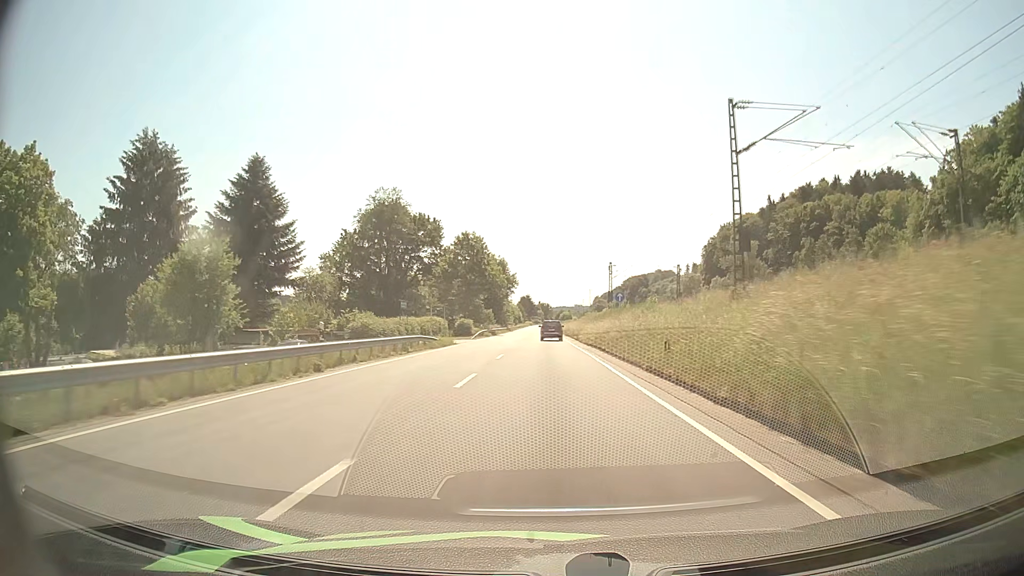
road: primary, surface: asphalt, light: Day
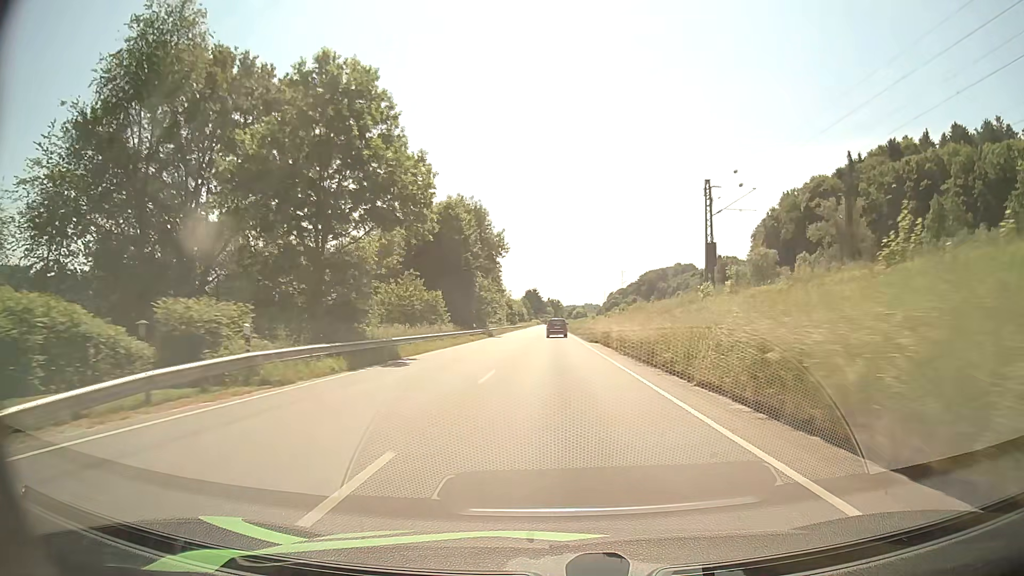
(-0.7, +60.5) m; -1°
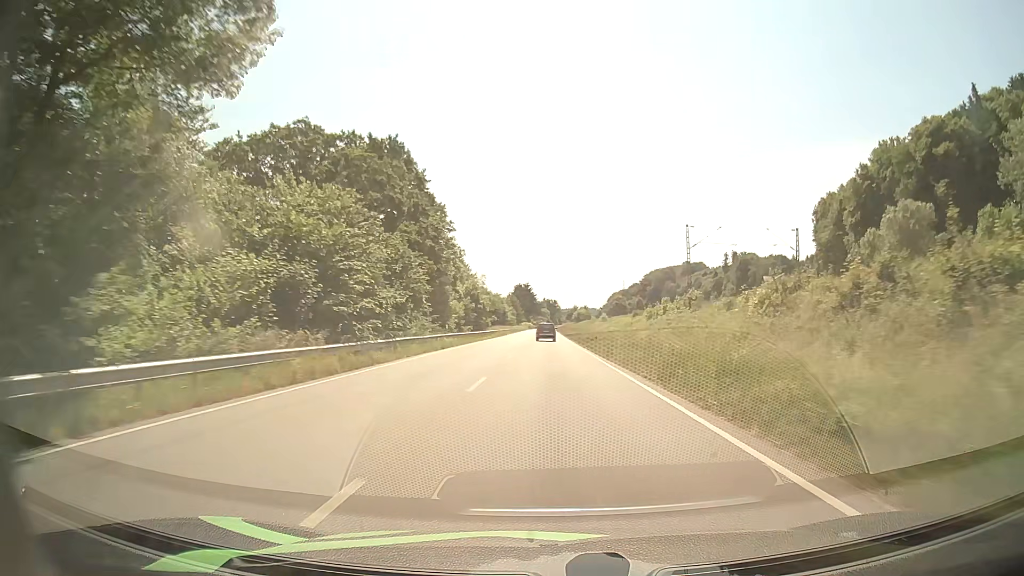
(+0.2, +62.7) m; 0°
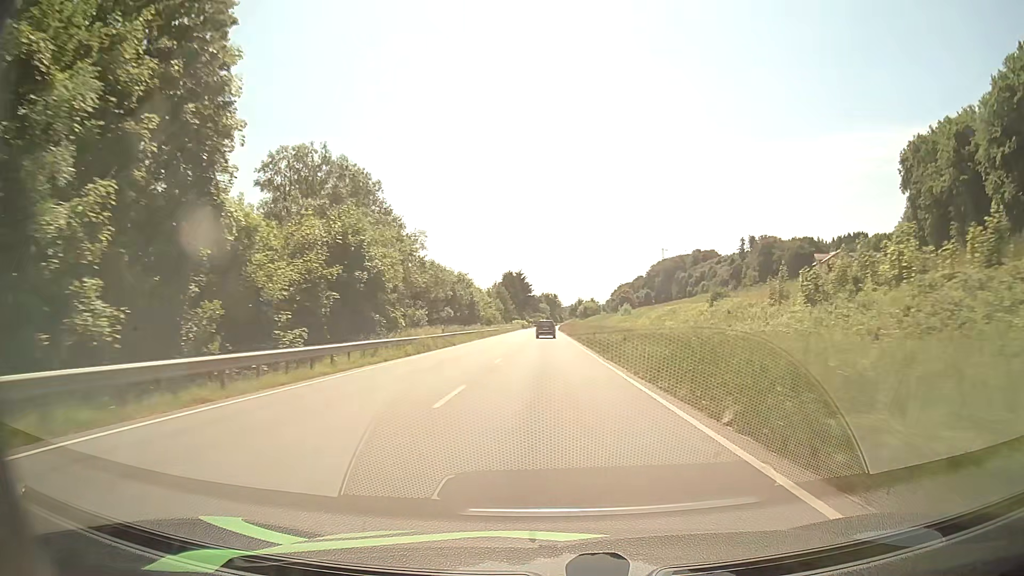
(+0.1, +52.1) m; 0°
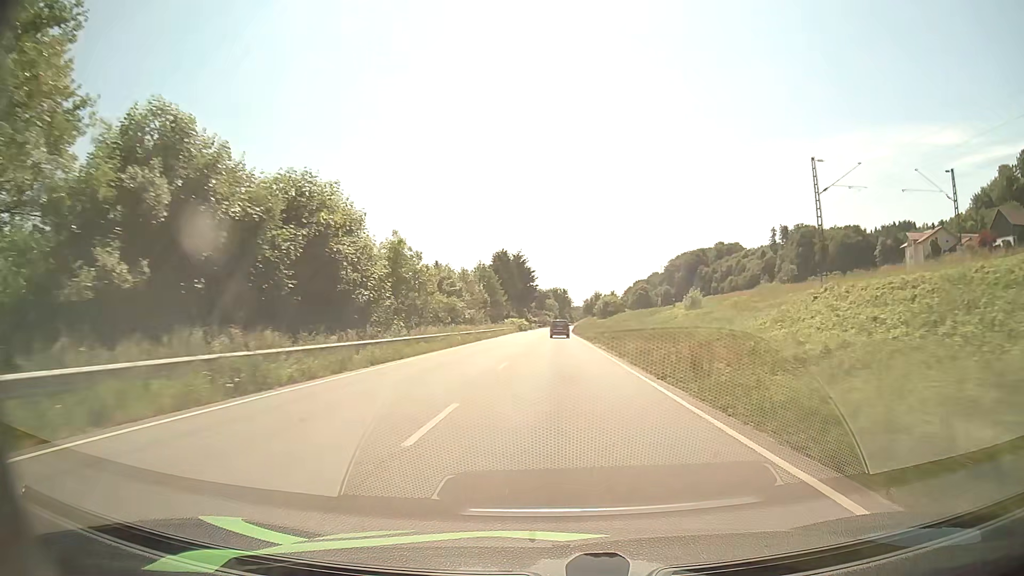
(-0.3, +52.6) m; -1°
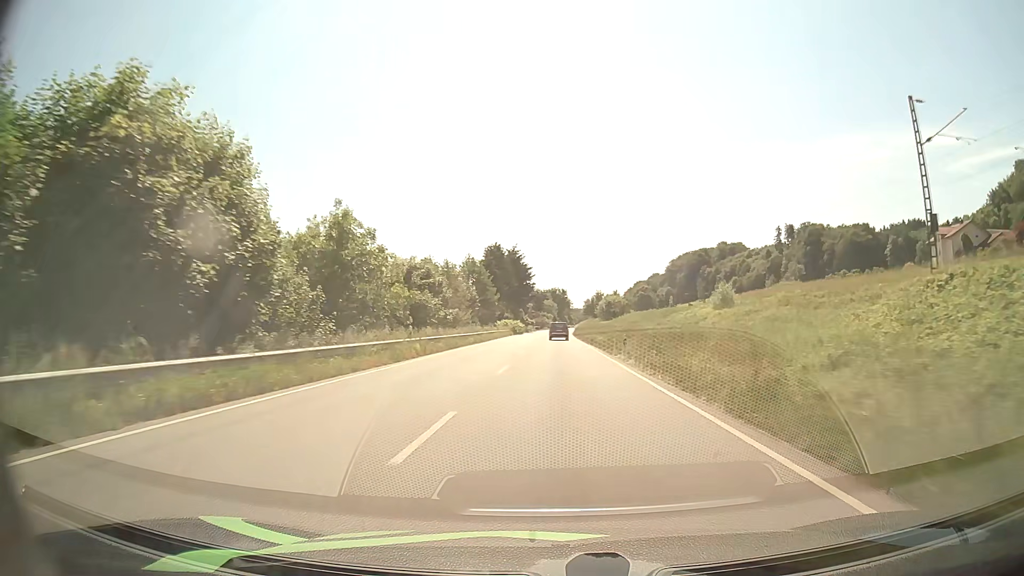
(0.0, +13.1) m; 0°
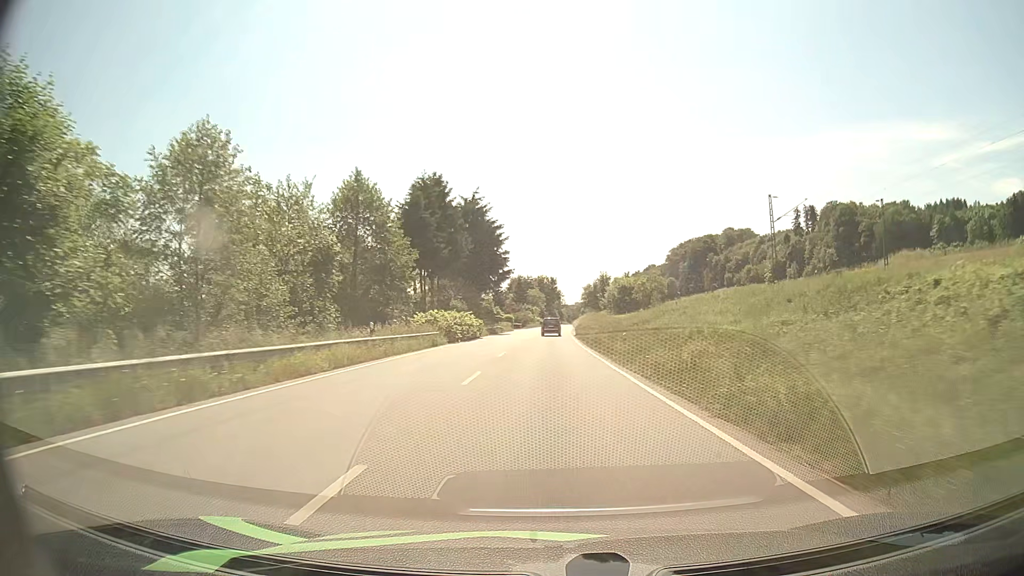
(+0.4, +53.3) m; +1°
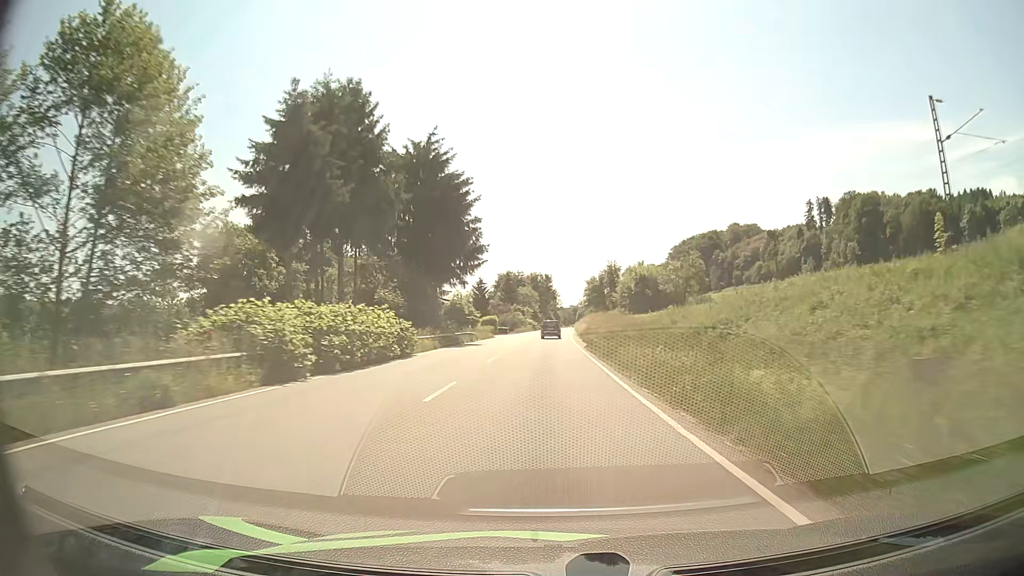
(+0.1, +27.2) m; +1°
